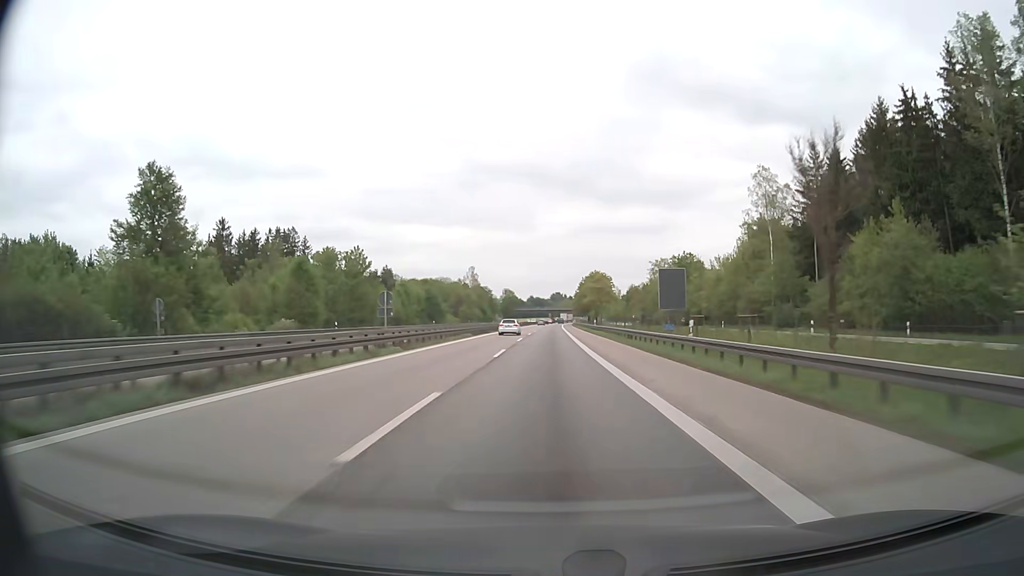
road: motorway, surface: asphalt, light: Day
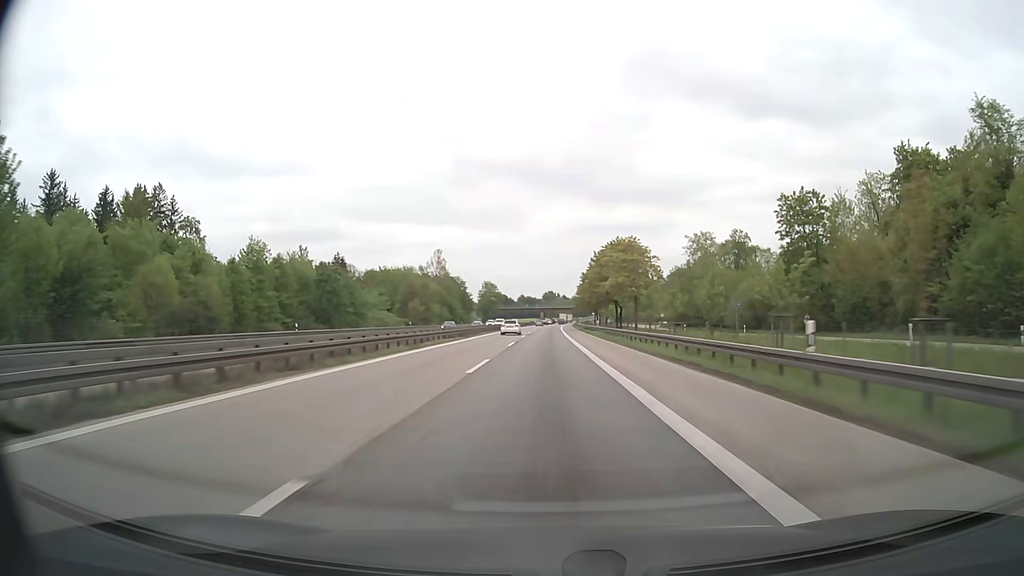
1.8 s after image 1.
(+0.2, +61.8) m; +1°
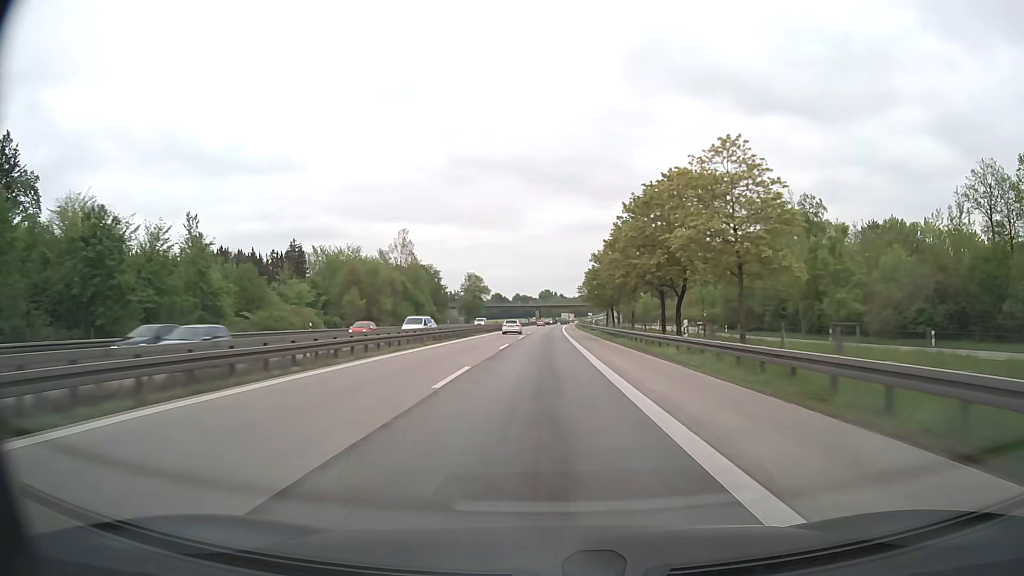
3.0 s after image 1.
(+0.1, +41.2) m; 0°
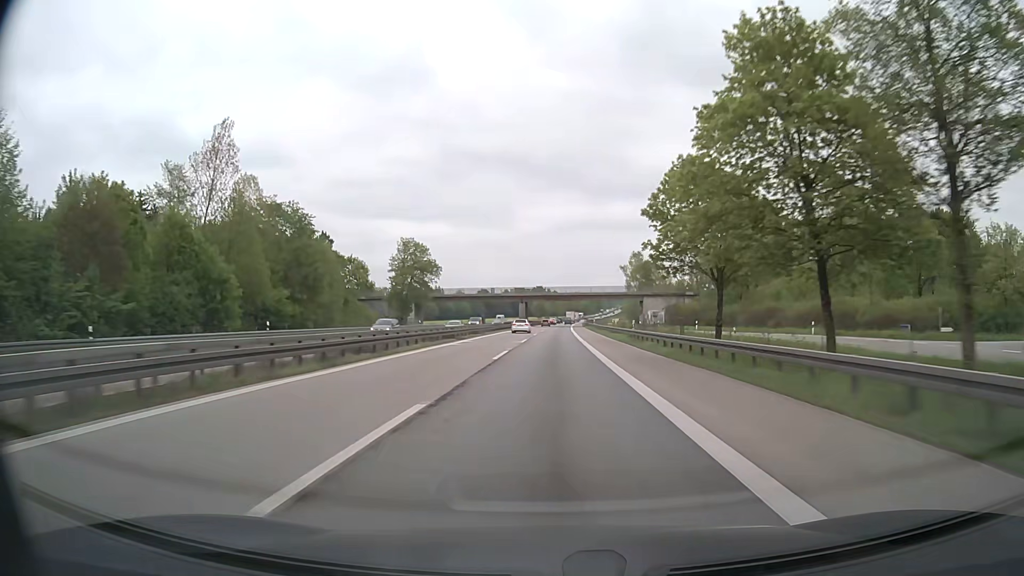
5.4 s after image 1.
(+0.3, +82.5) m; +1°
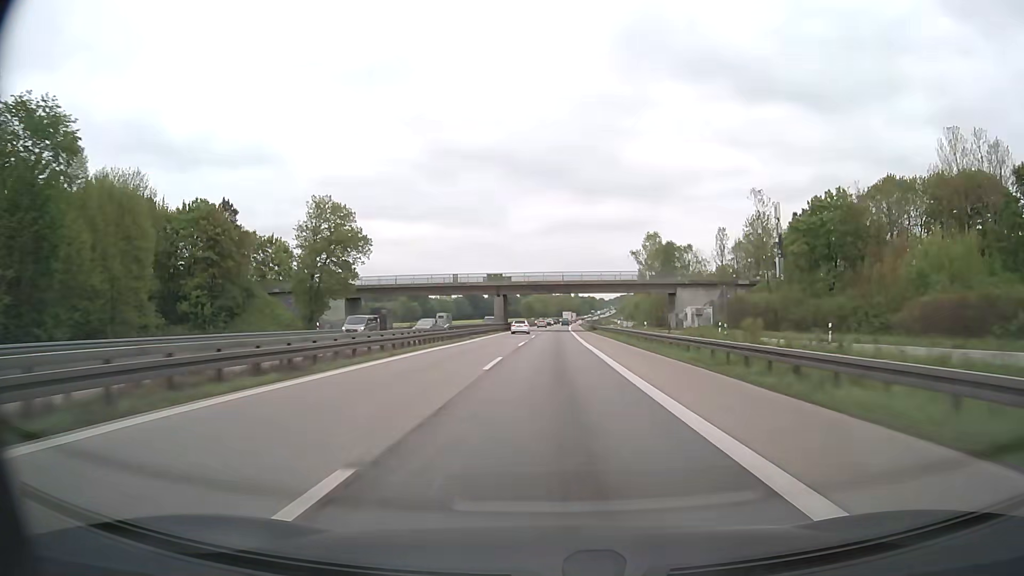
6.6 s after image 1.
(+0.2, +41.2) m; +1°
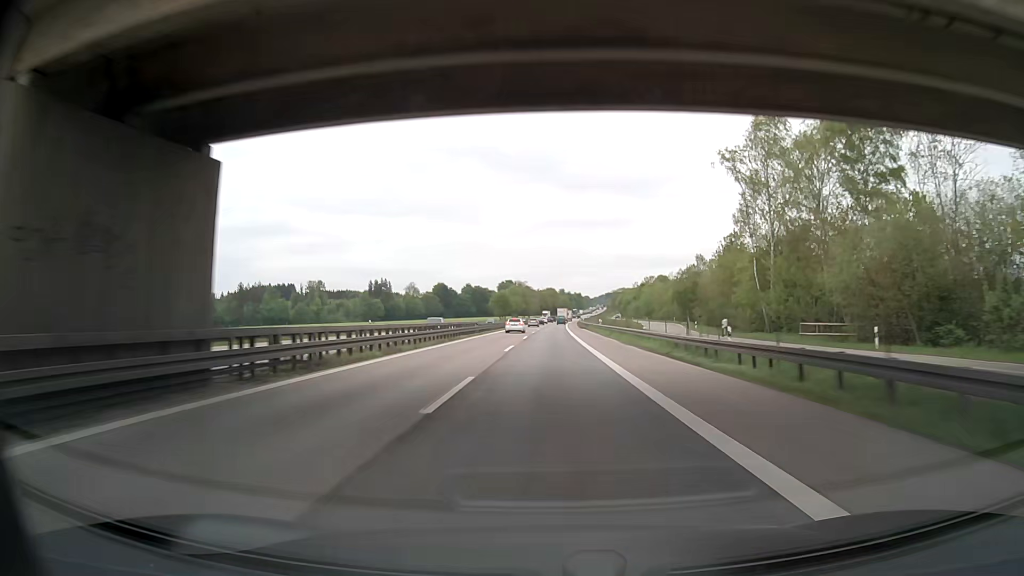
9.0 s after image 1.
(+1.1, +82.4) m; +1°
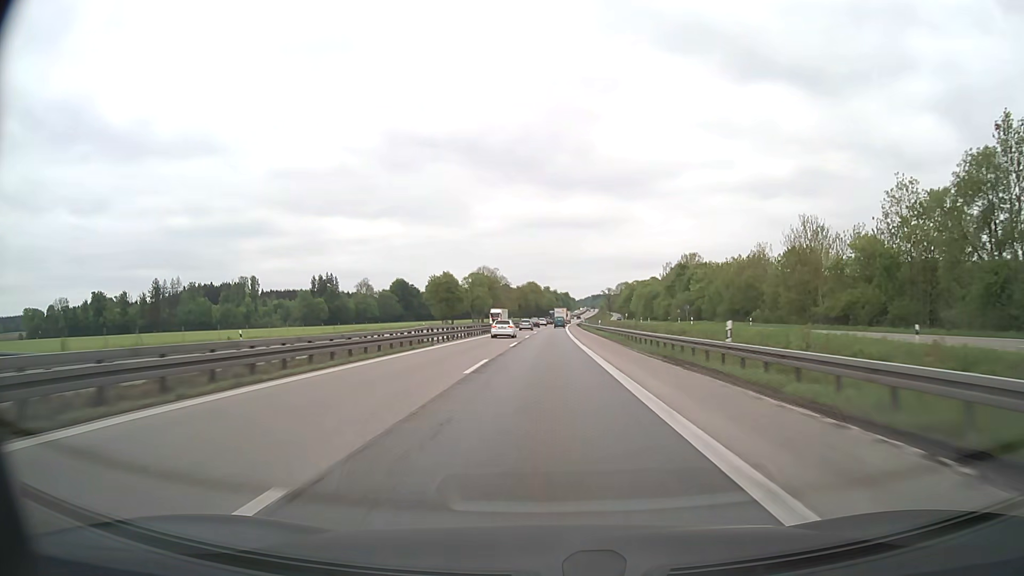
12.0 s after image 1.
(+1.3, +103.0) m; +1°
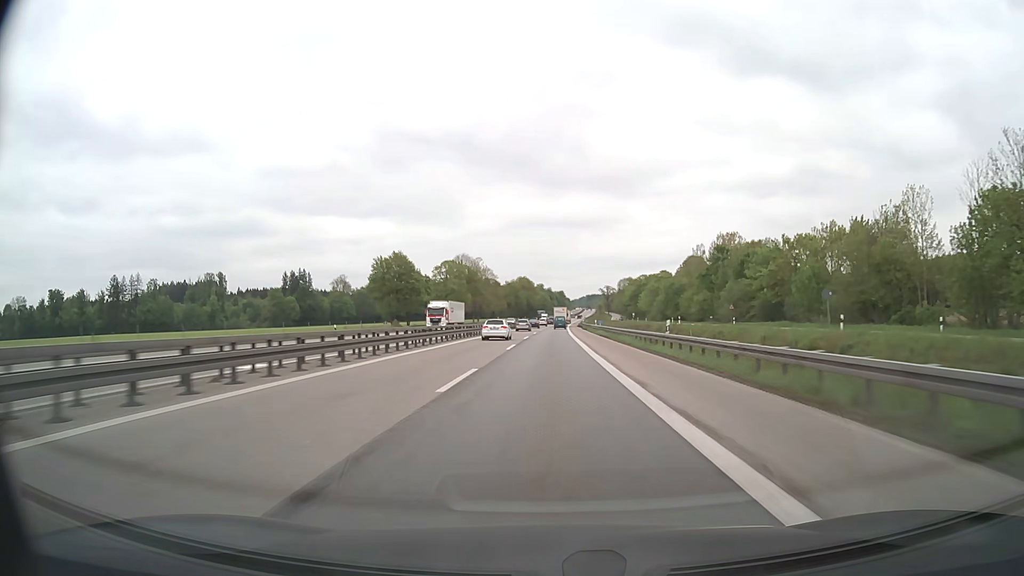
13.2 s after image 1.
(+0.1, +41.2) m; 0°
(0, +10) (0, +20) (0, +30) (0, +40) (0, +50) (+1, +60) (+1, +70) (+1, +80) (+1, +90) (+1, +100) m
